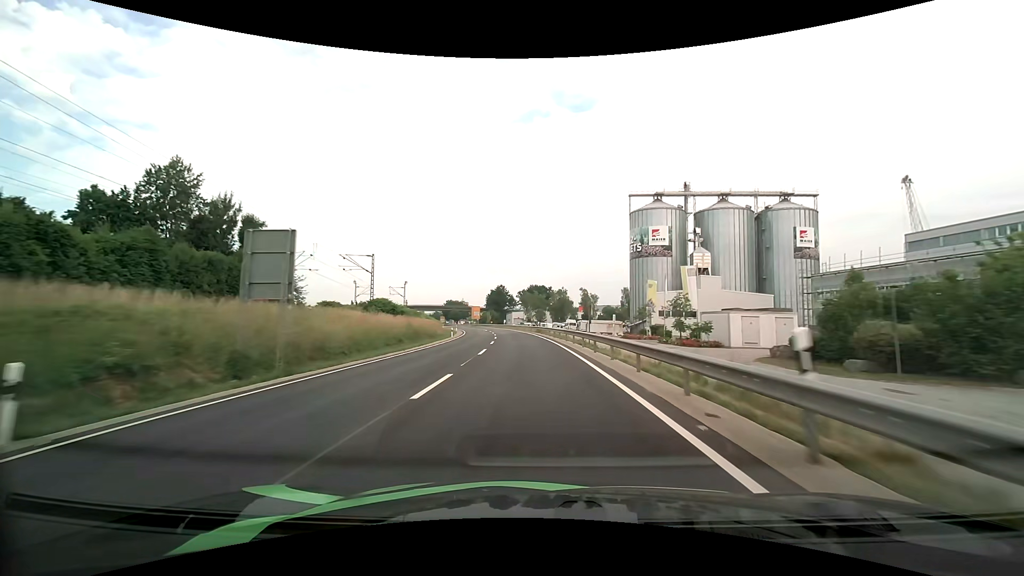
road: primary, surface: asphalt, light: Day
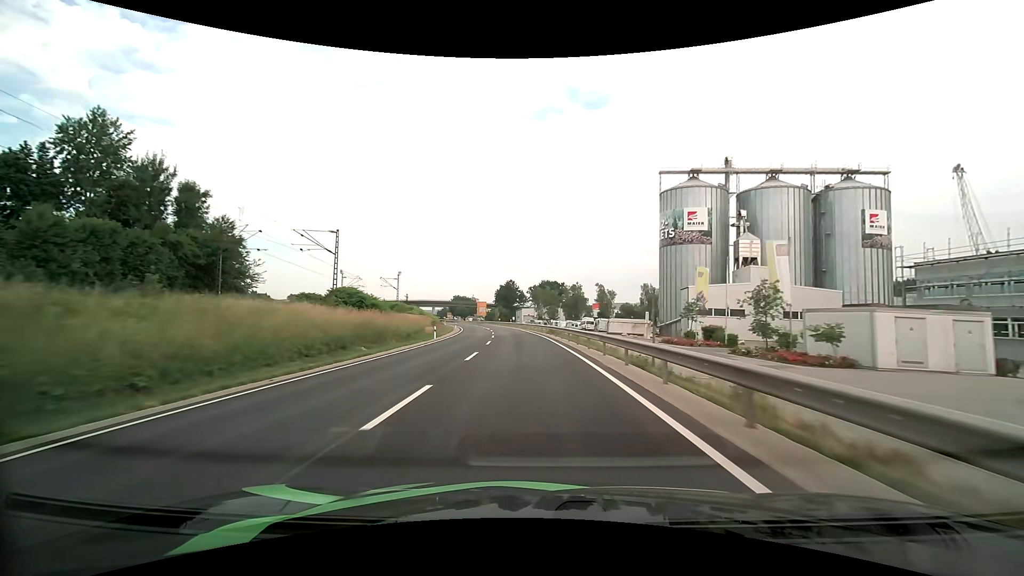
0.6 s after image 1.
(-0.1, +14.7) m; -1°
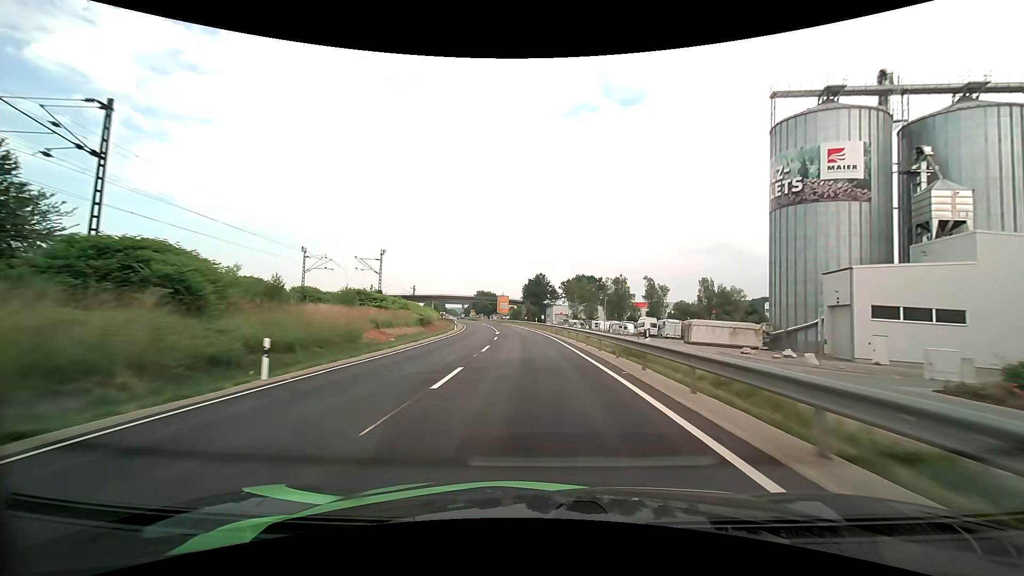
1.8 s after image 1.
(-0.9, +29.2) m; -3°
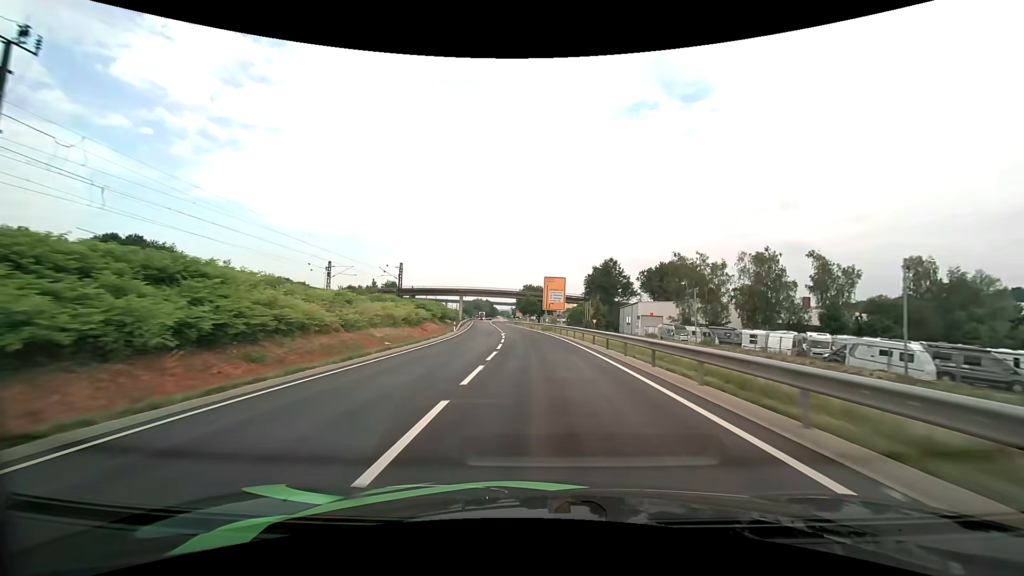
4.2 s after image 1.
(-3.5, +58.4) m; -6°
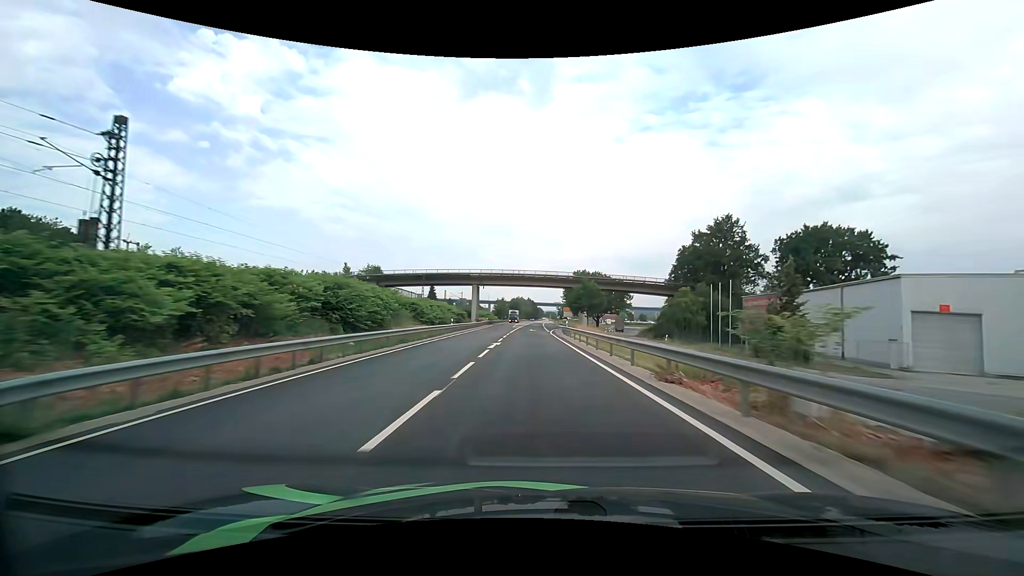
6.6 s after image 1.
(-3.2, +59.1) m; -6°
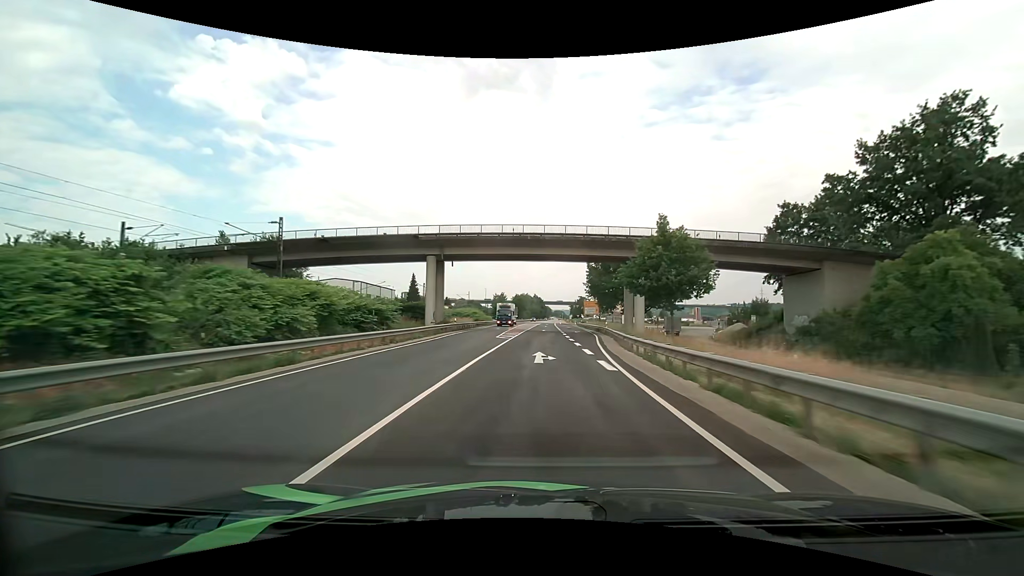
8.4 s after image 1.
(-0.7, +45.0) m; -1°
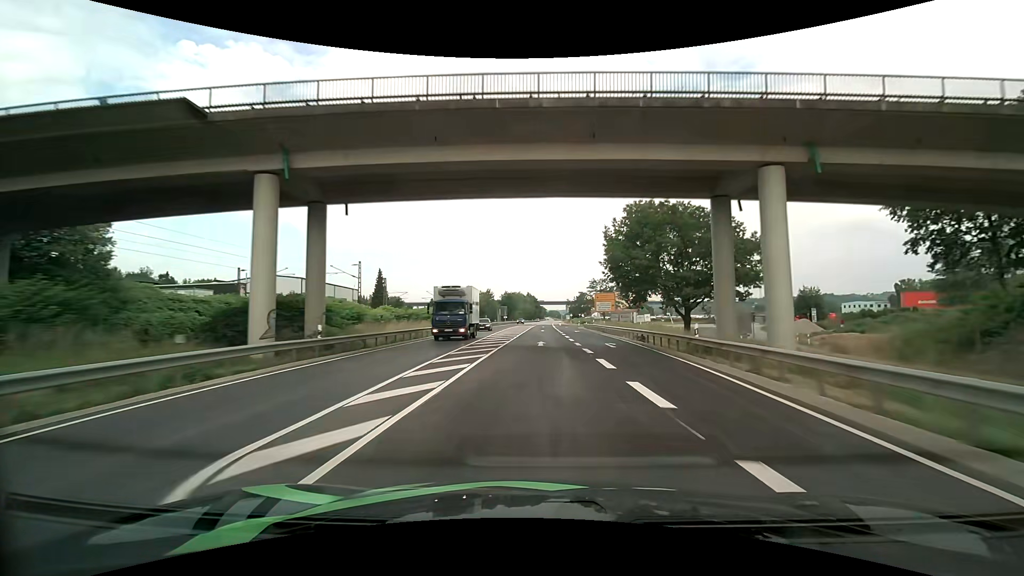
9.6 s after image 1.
(+0.2, +30.3) m; +1°
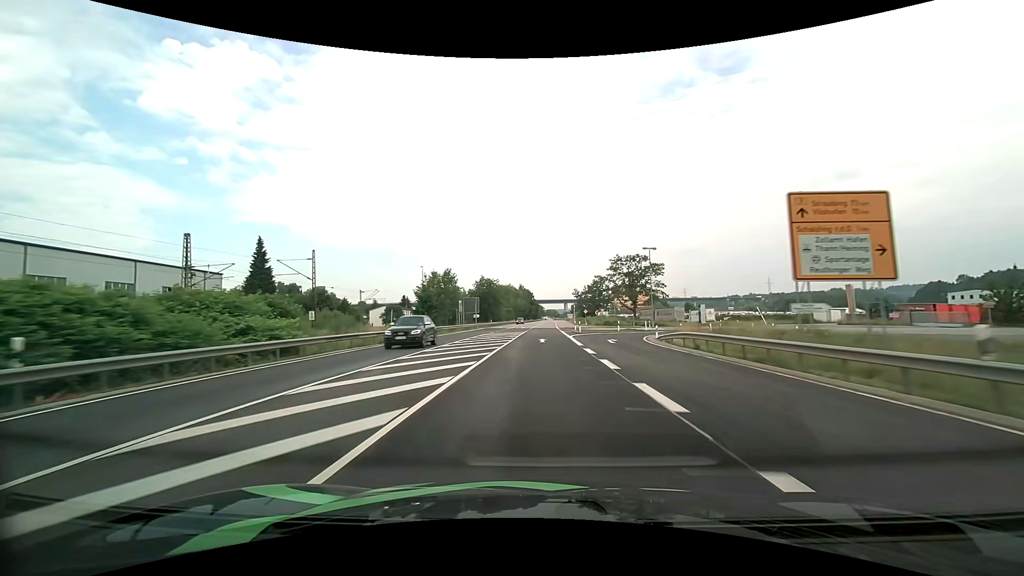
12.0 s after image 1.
(+0.2, +60.6) m; 0°
(0, +10) (0, +20) (0, +30) (0, +40) (0, +50) (0, +60) (+1, +70) (+1, +80) (+1, +90) (+1, +100) m
